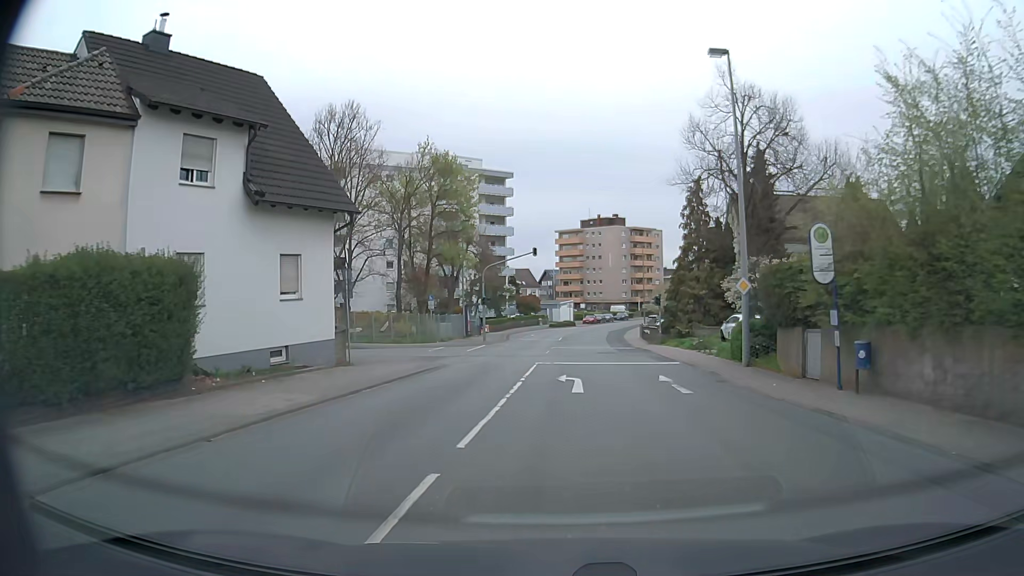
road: secondary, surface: asphalt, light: Day
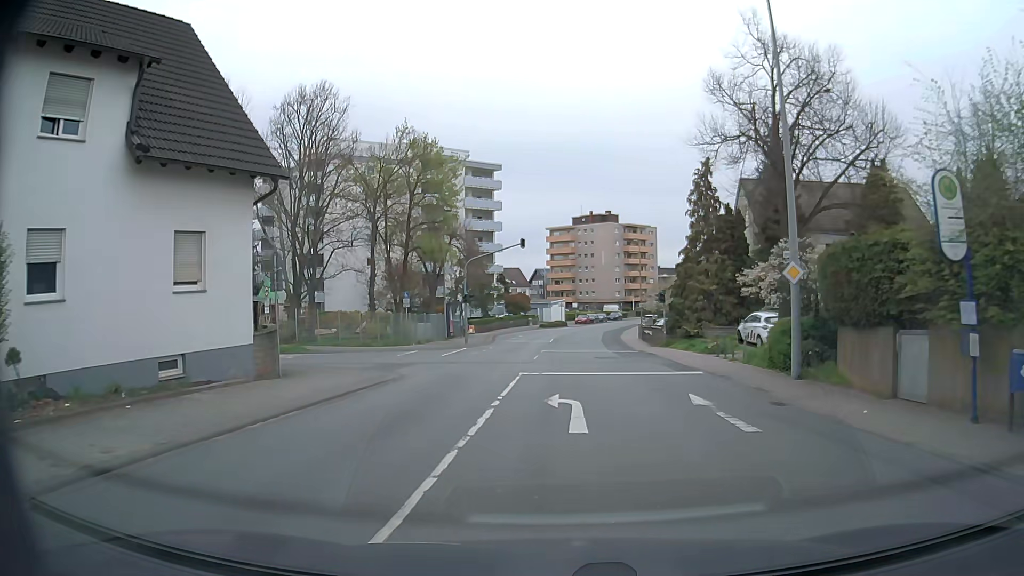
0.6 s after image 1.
(0.0, +5.2) m; 0°
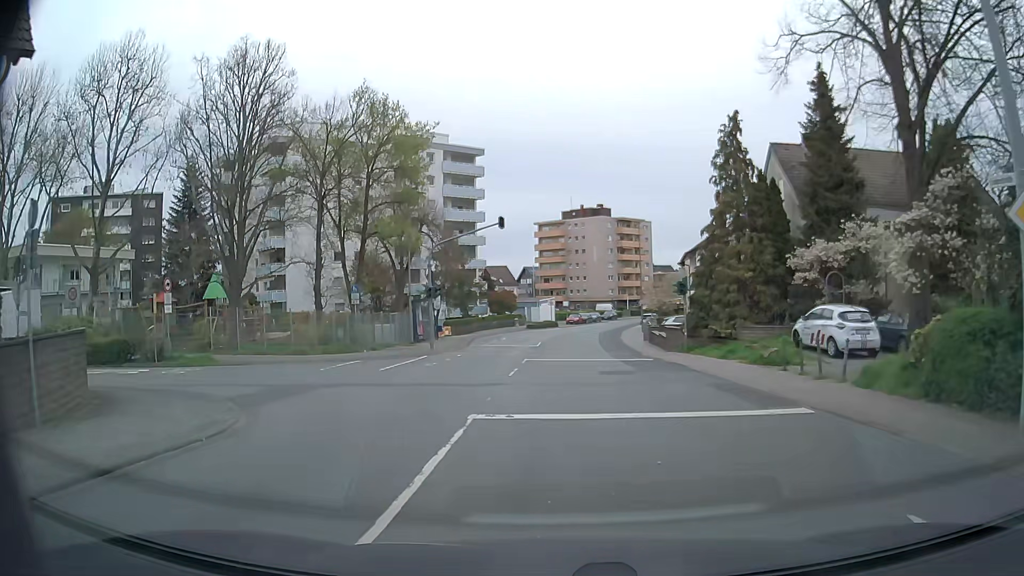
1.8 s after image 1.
(+0.1, +8.9) m; +1°
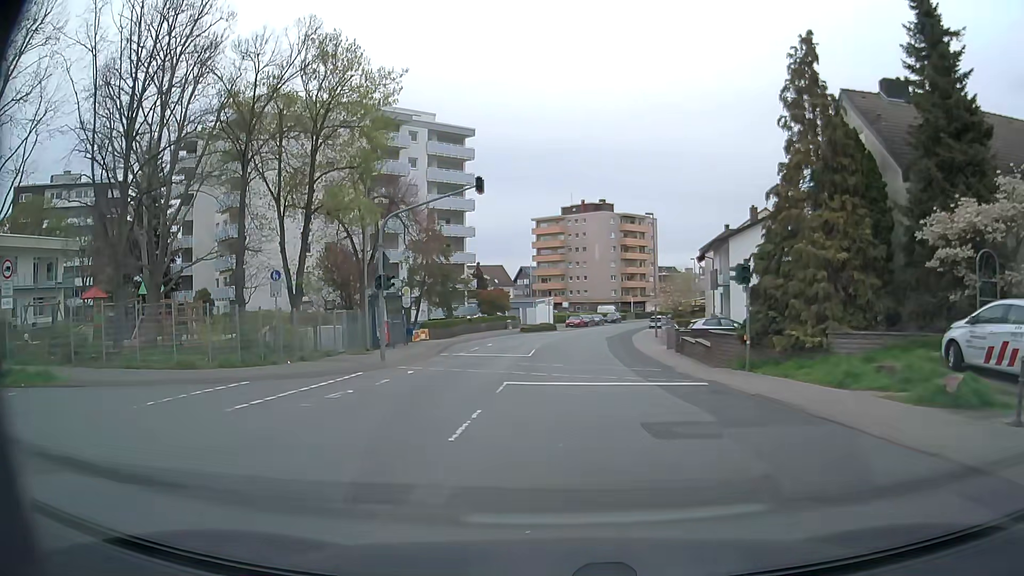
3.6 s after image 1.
(0.0, +9.8) m; +1°
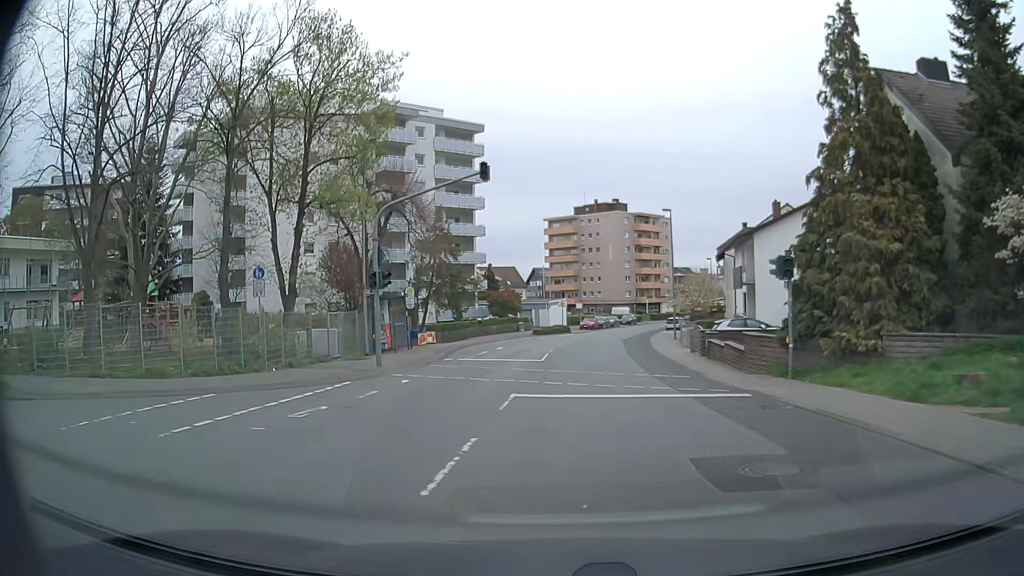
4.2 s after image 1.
(-0.1, +2.6) m; 0°
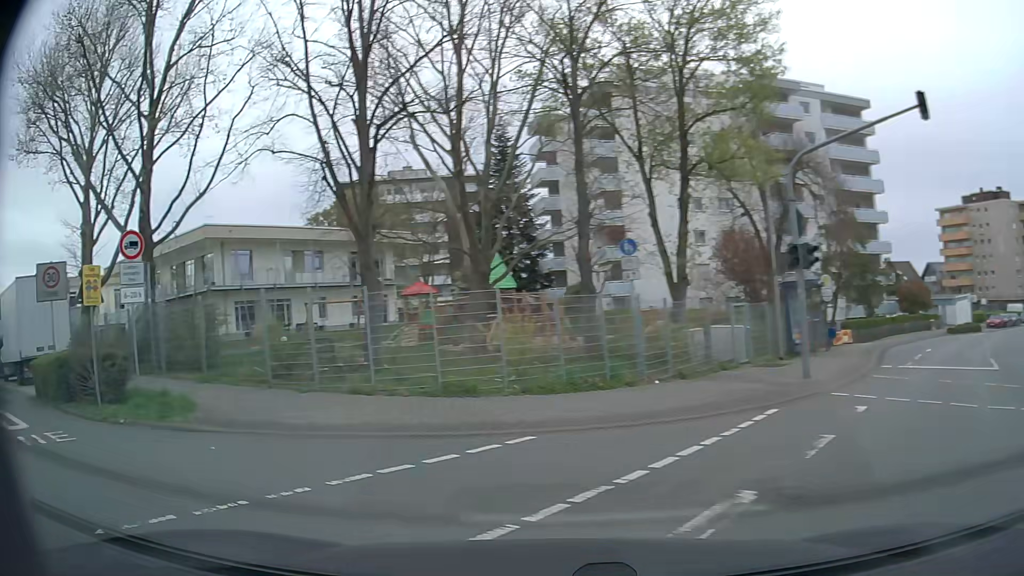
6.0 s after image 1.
(-1.5, +6.6) m; -34°
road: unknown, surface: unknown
